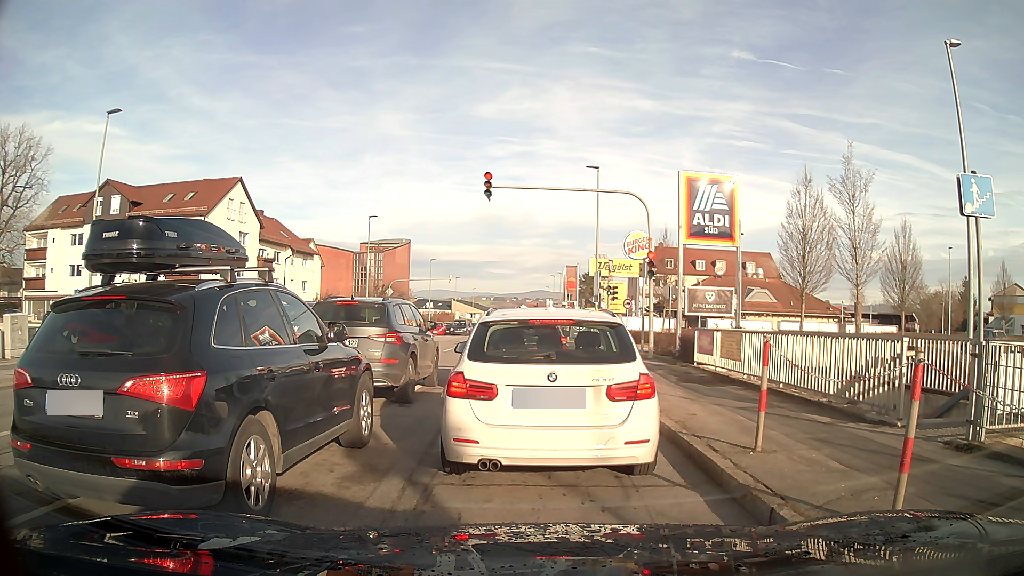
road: tertiary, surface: asphalt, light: Day
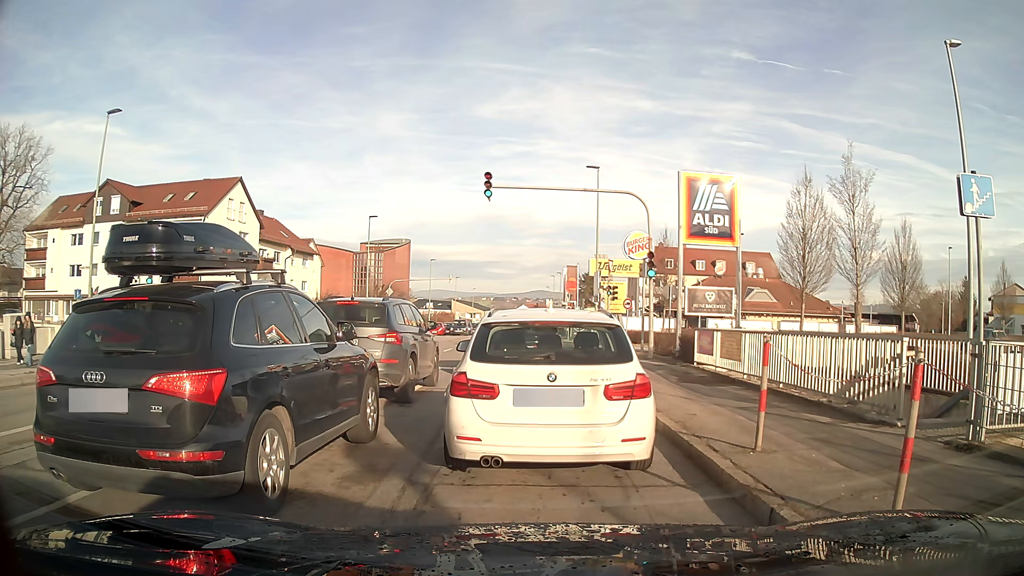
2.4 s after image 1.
(0.0, 0.0) m; 0°
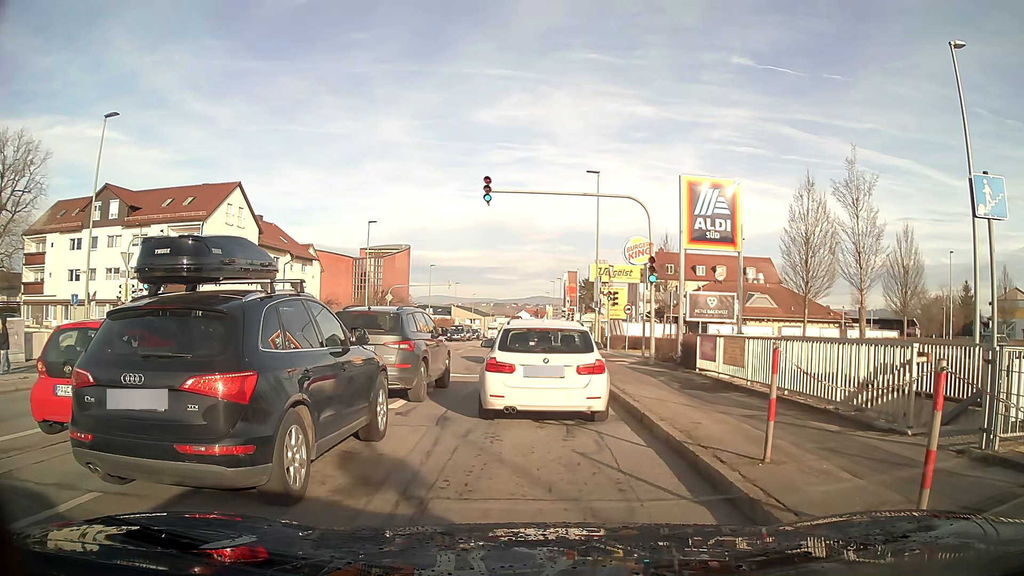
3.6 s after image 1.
(0.0, +0.3) m; 0°
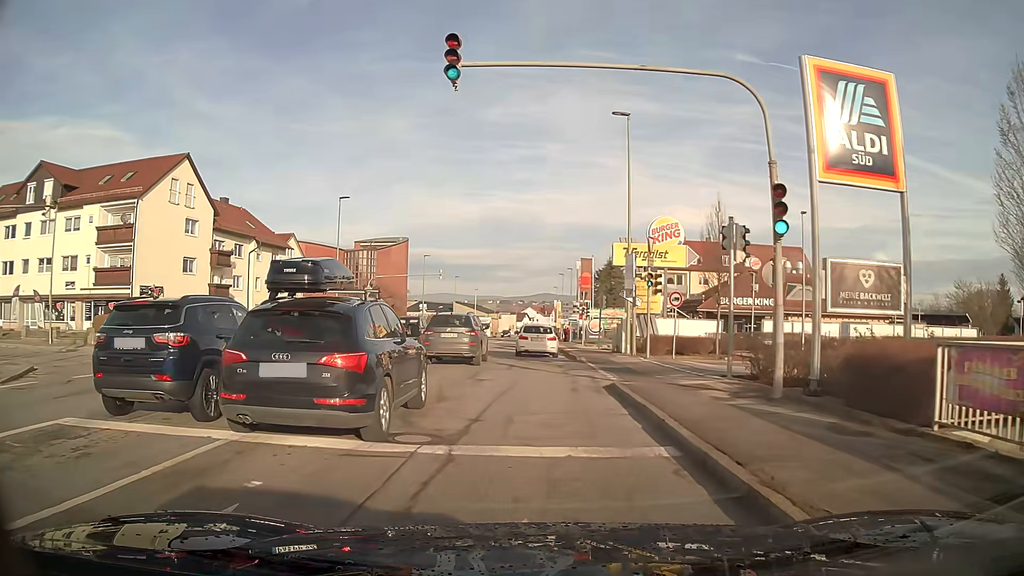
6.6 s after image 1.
(-0.1, +11.4) m; -1°
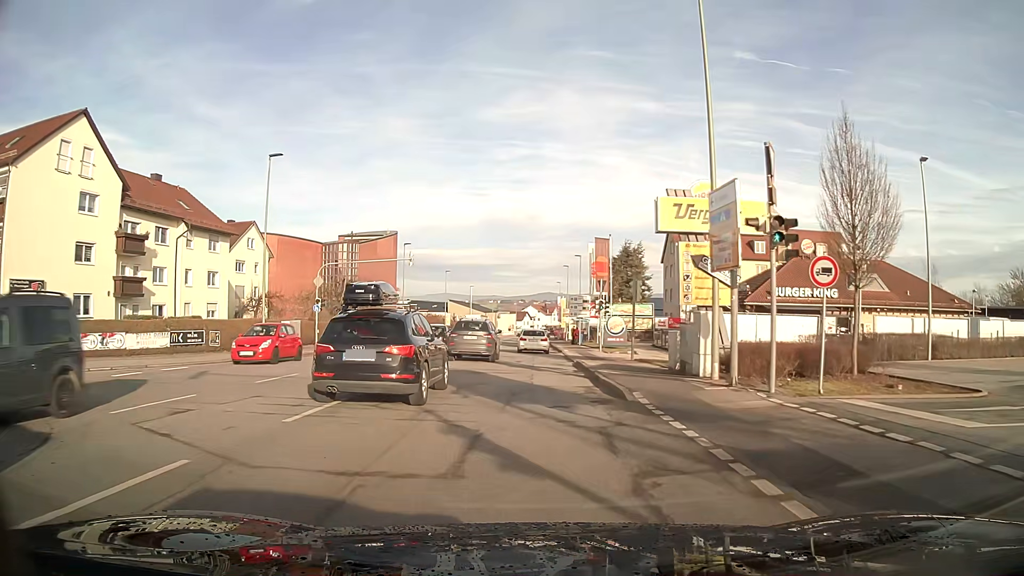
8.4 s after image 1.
(0.0, +13.9) m; 0°
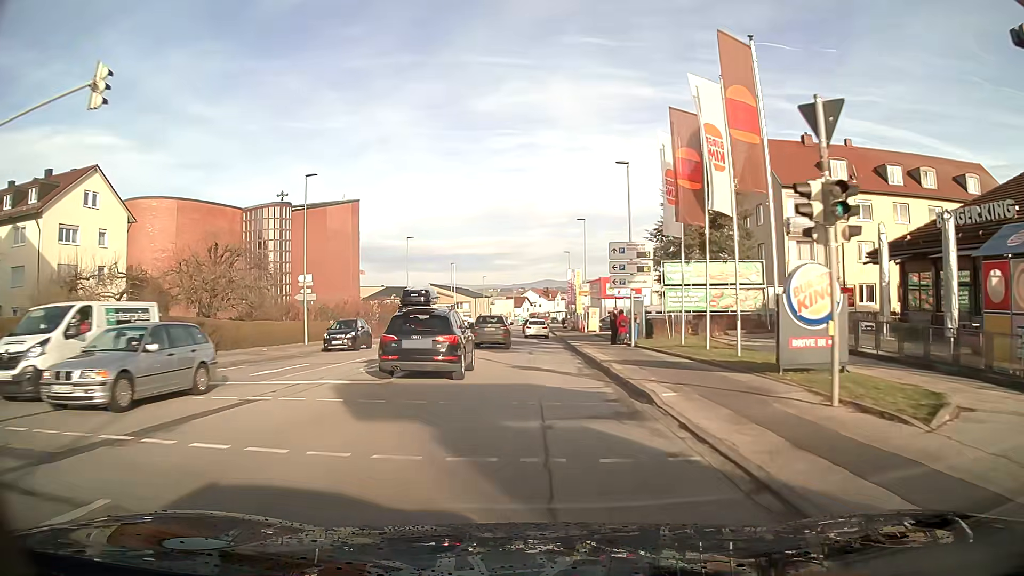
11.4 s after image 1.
(0.0, +32.0) m; 0°
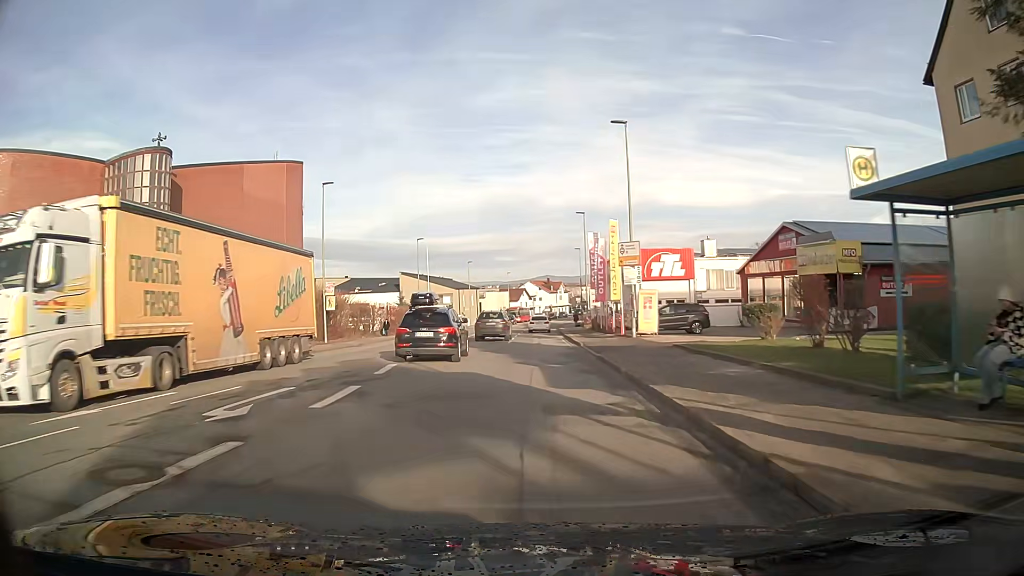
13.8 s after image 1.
(+0.1, +29.5) m; 0°
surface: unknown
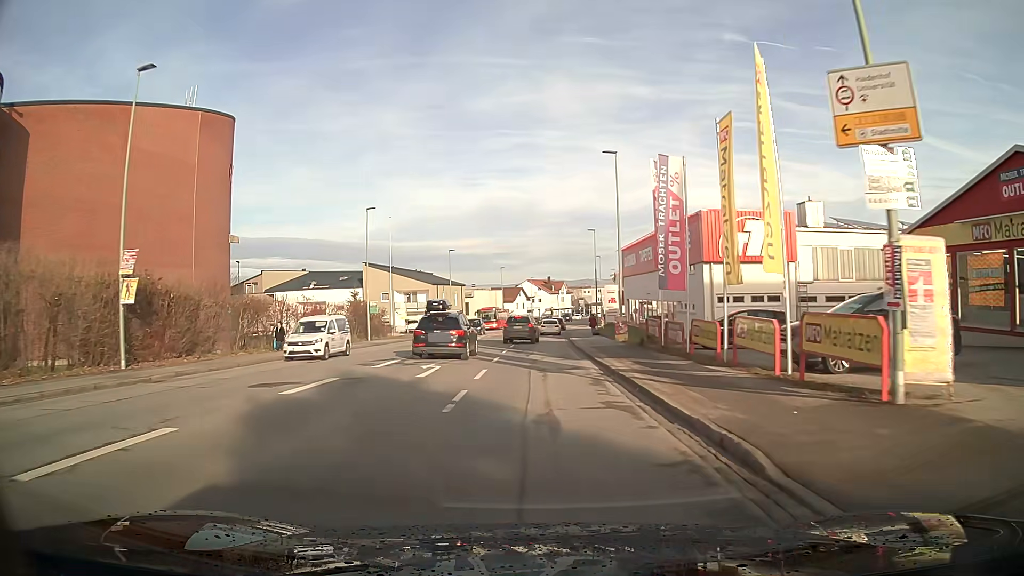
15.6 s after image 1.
(+0.1, +23.4) m; 0°
